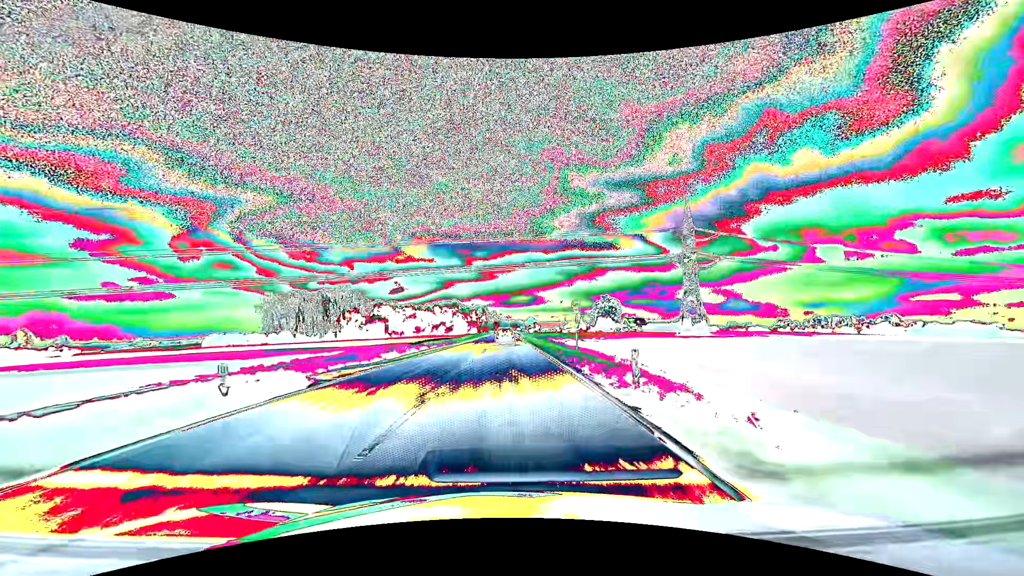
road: primary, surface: asphalt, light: Day
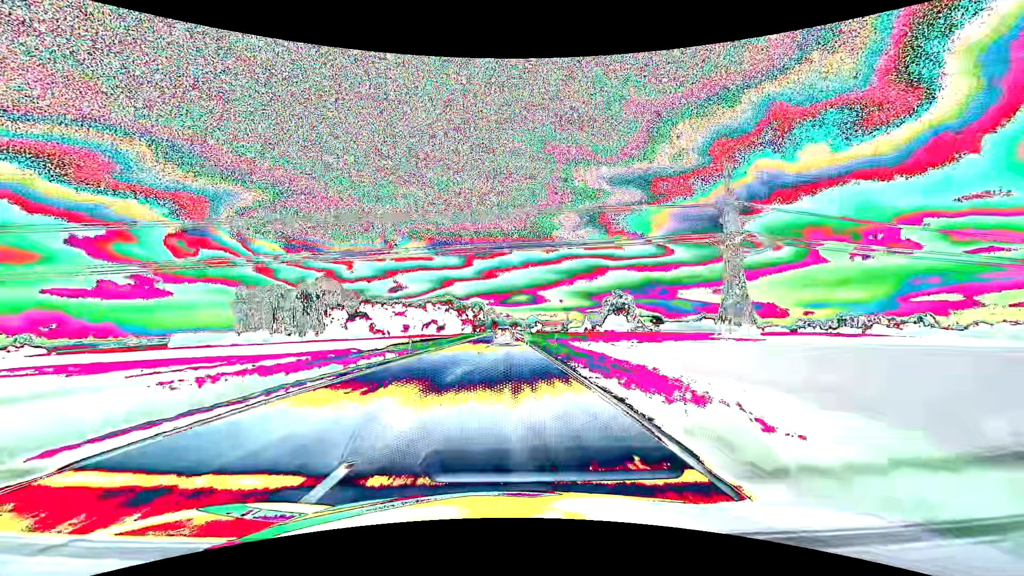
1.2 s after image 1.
(0.0, +29.0) m; 0°
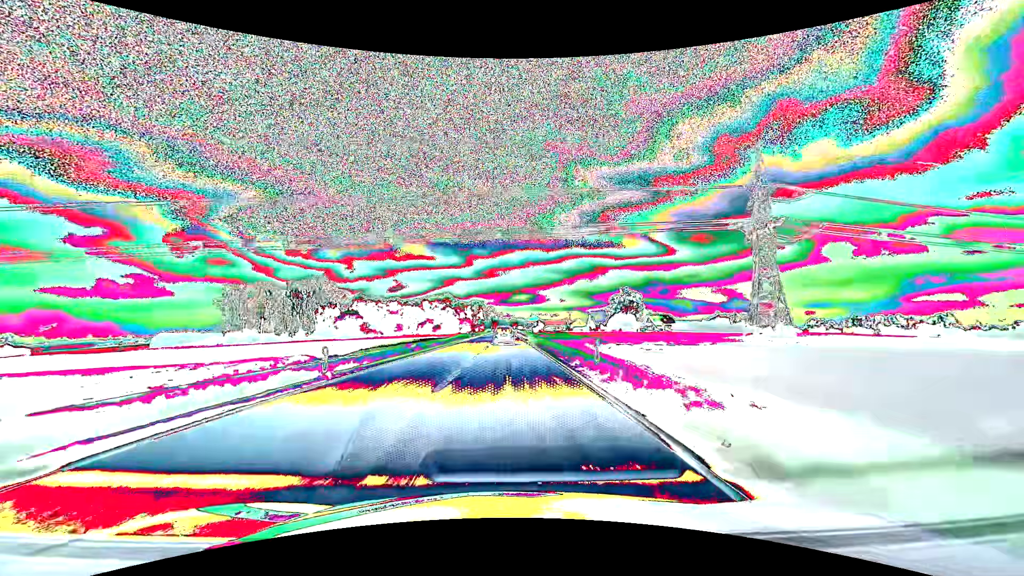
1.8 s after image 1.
(0.0, +14.4) m; 0°
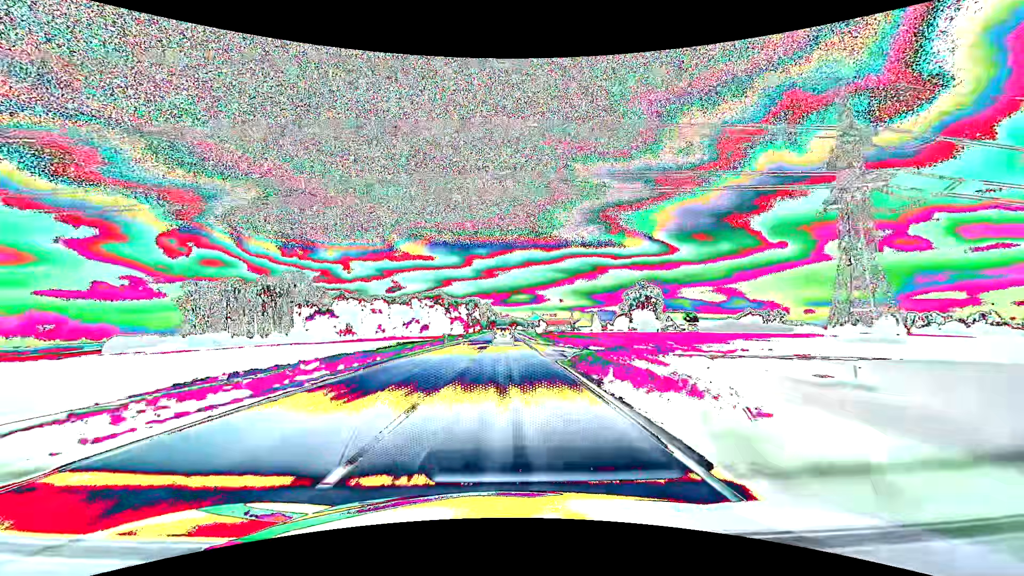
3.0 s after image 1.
(0.0, +28.7) m; 0°
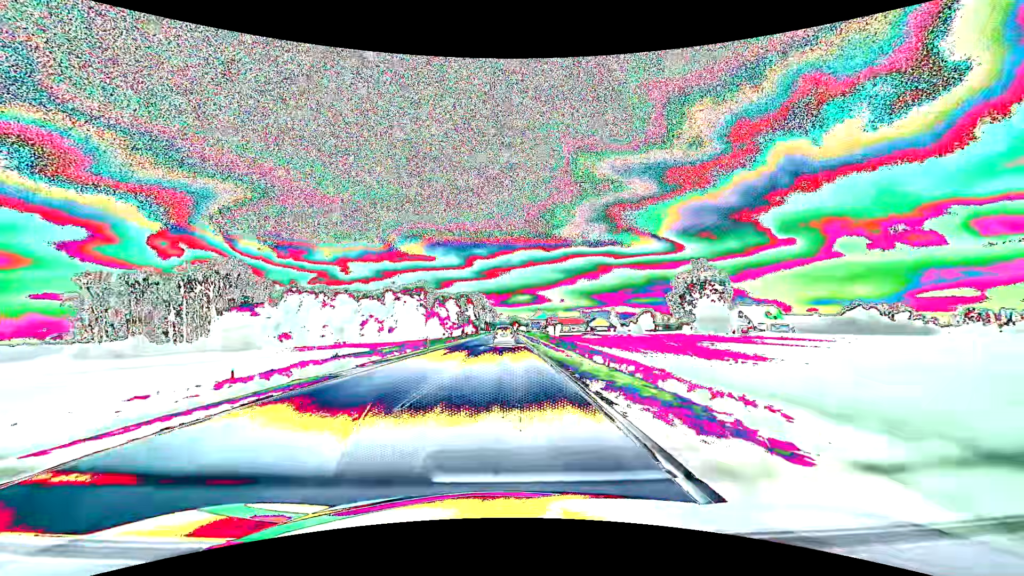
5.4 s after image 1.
(+0.1, +56.7) m; 0°
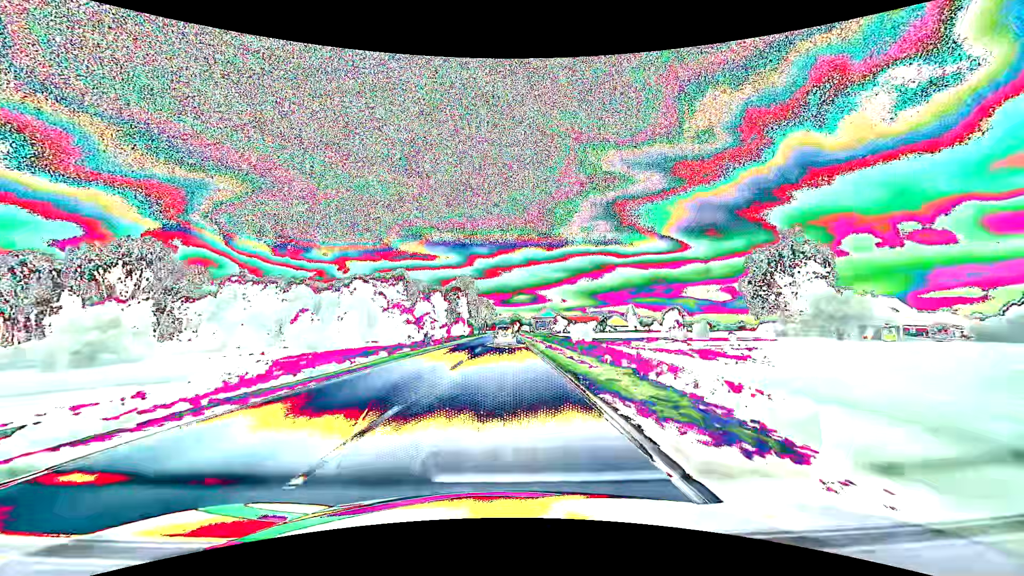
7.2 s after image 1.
(0.0, +41.8) m; 0°
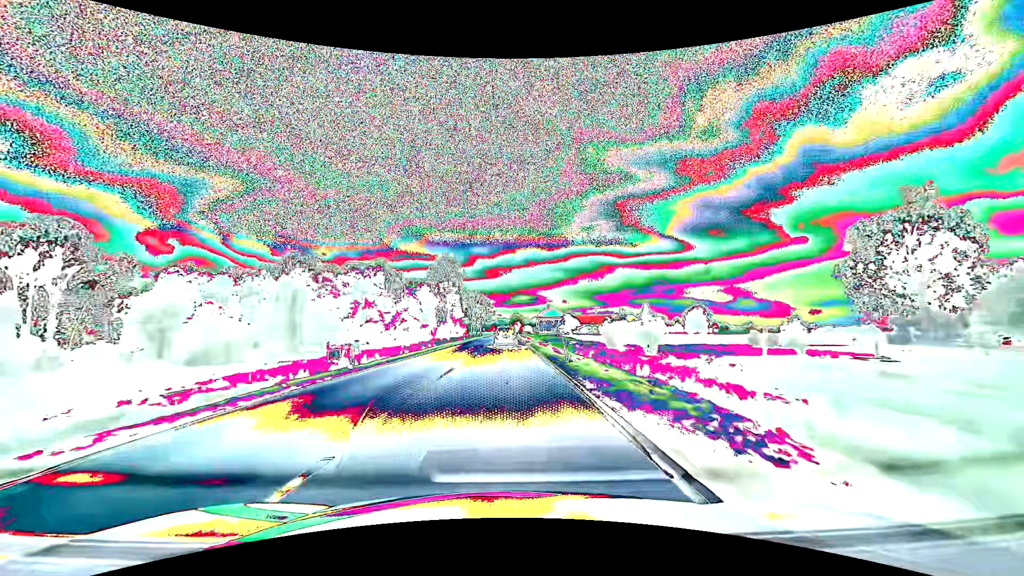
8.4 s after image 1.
(0.0, +27.4) m; 0°
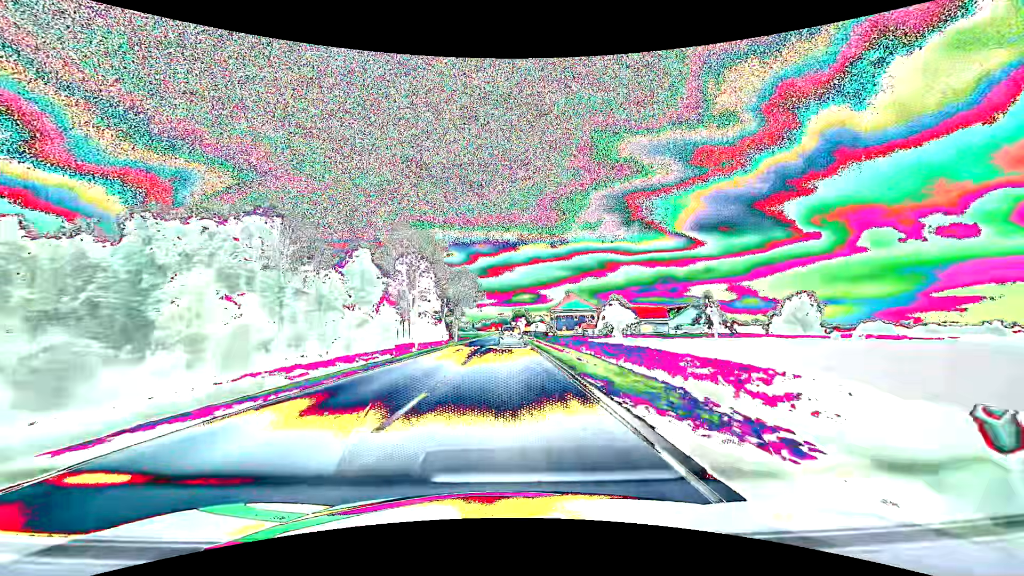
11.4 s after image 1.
(-0.1, +66.9) m; 0°
(0, +10) (0, +20) (0, +30) (0, +40) (0, +50) (0, +60) (0, +70) (0, +80) (0, +90) (0, +100) m
